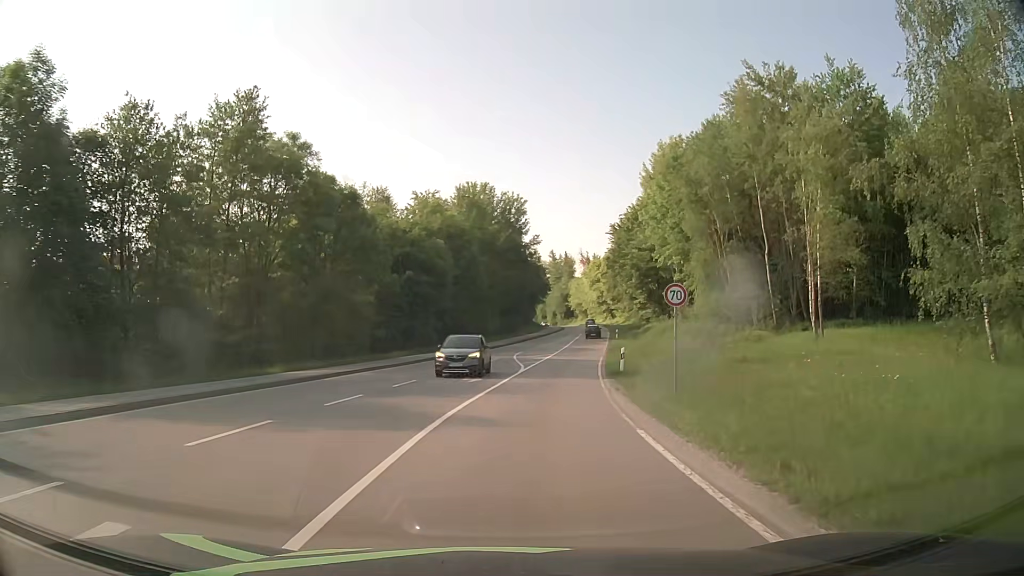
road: secondary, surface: asphalt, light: Day
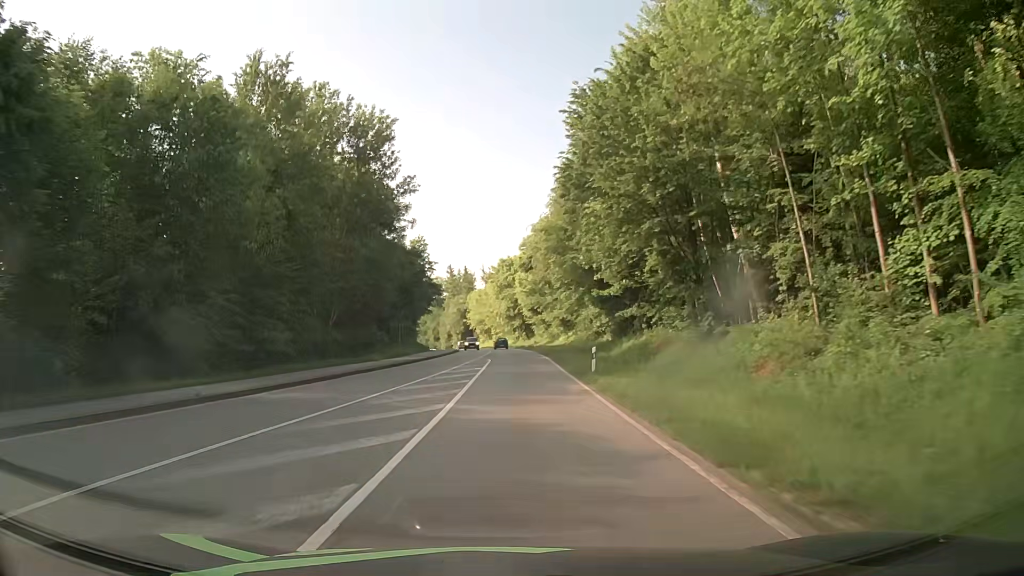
(+4.0, +44.3) m; +9°
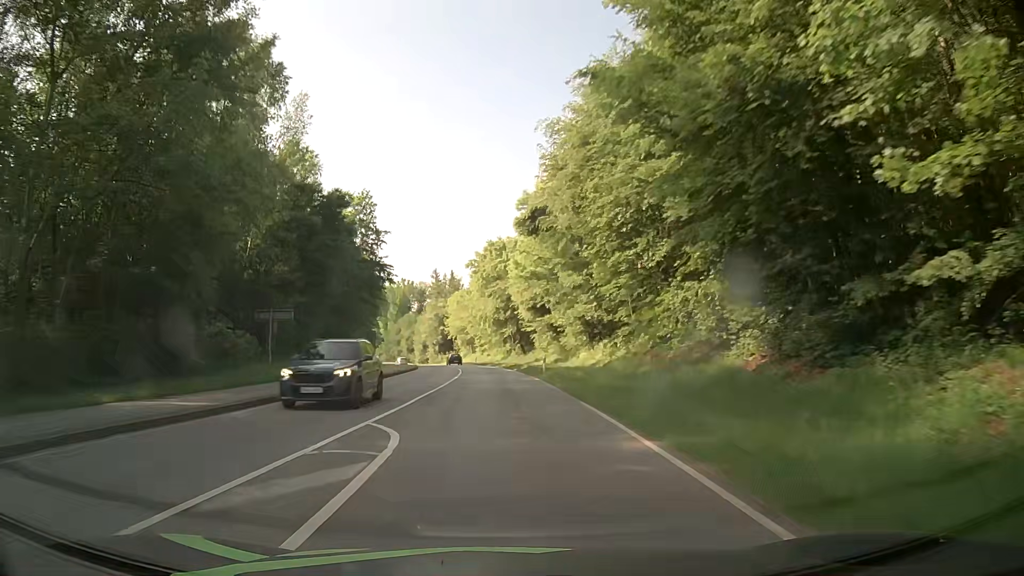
(+0.3, +32.5) m; +1°
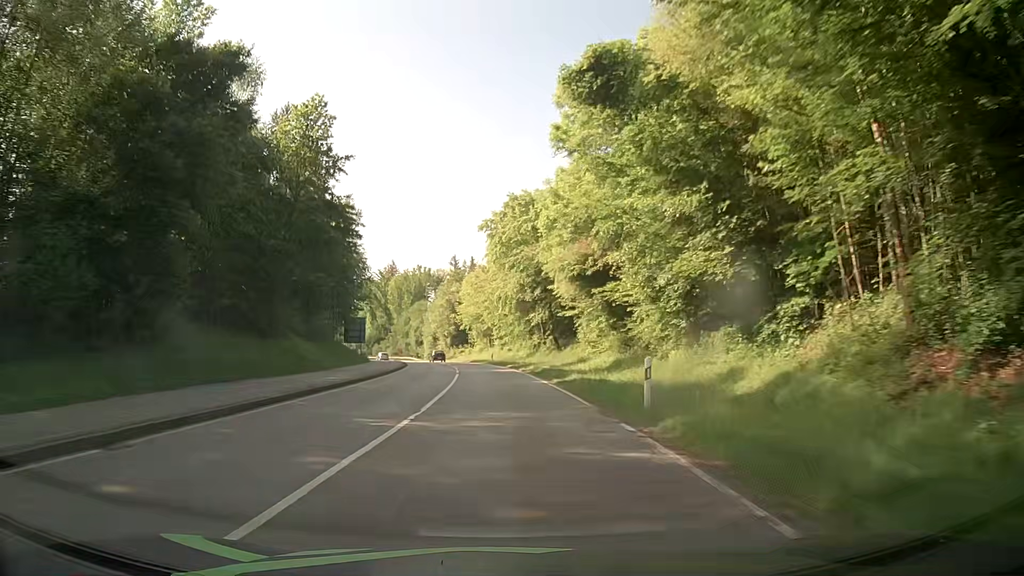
(-0.3, +22.2) m; -2°
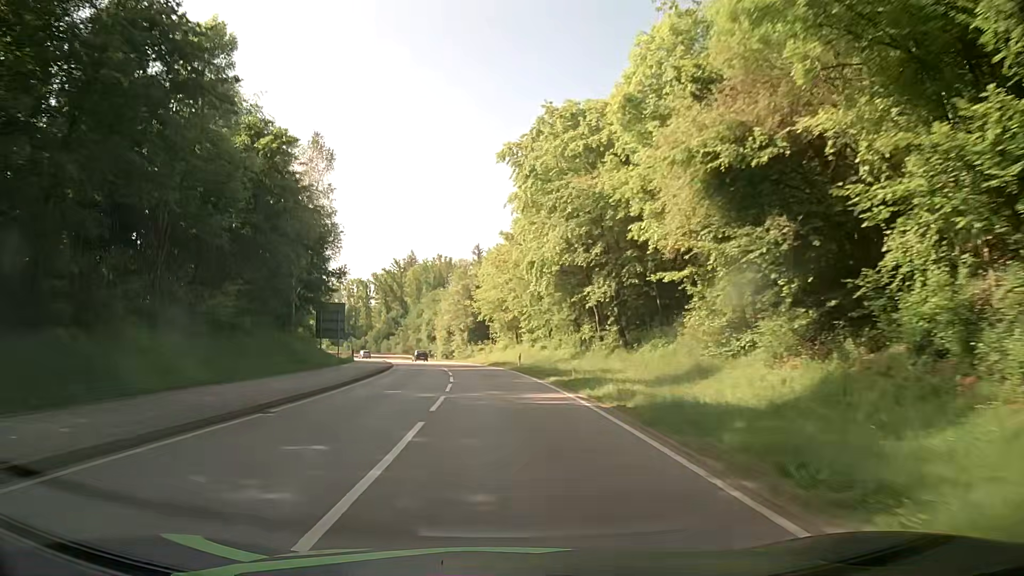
(-0.5, +21.9) m; -2°
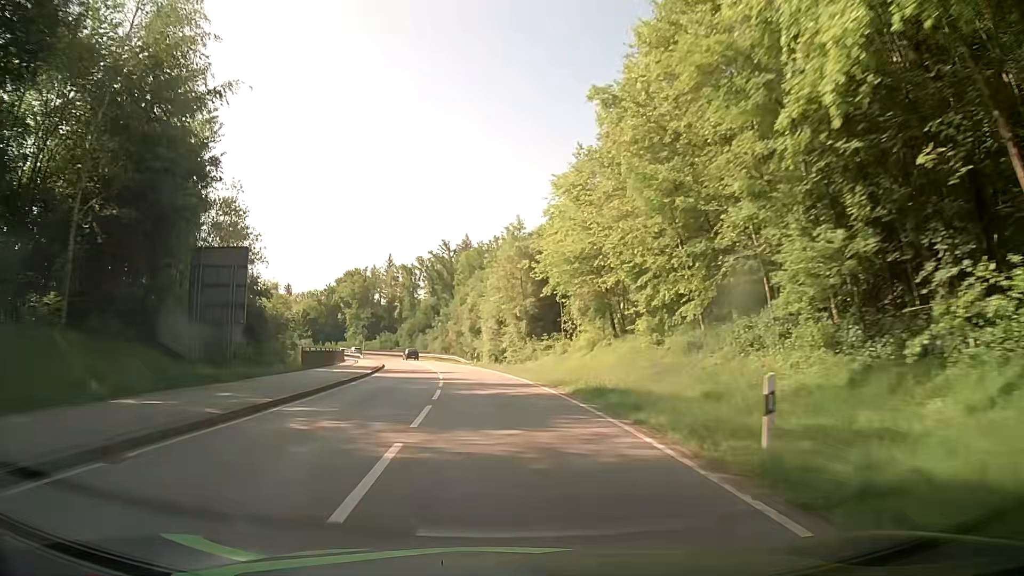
(-1.3, +32.7) m; -5°
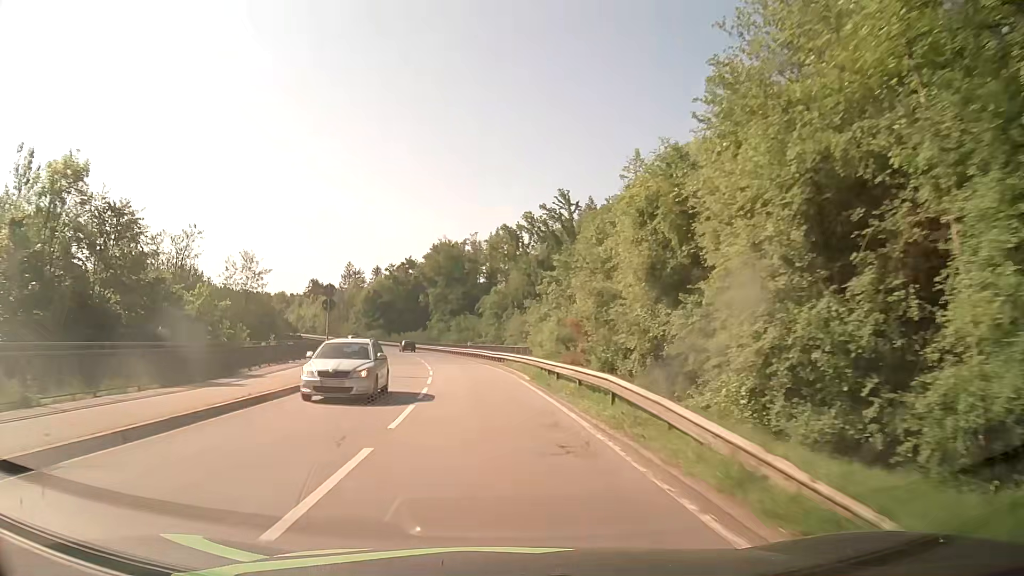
(-4.8, +54.8) m; -10°
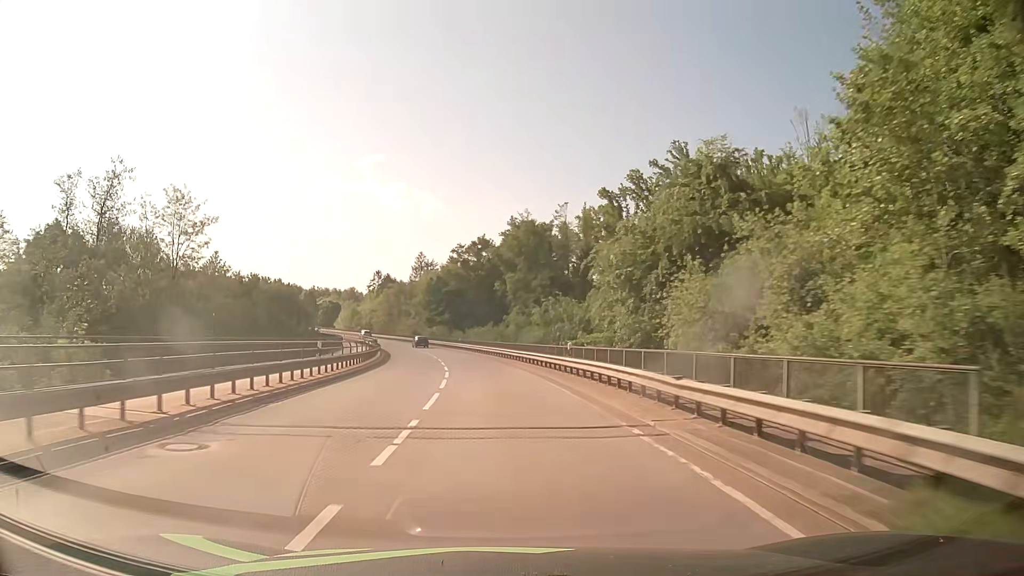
(-2.3, +33.2) m; -7°
(0, +10) (-1, +20) (-1, +30) (-2, +40) (-4, +50) (-5, +60) (-7, +70) (-9, +79) (-12, +89) (-15, +98) m
